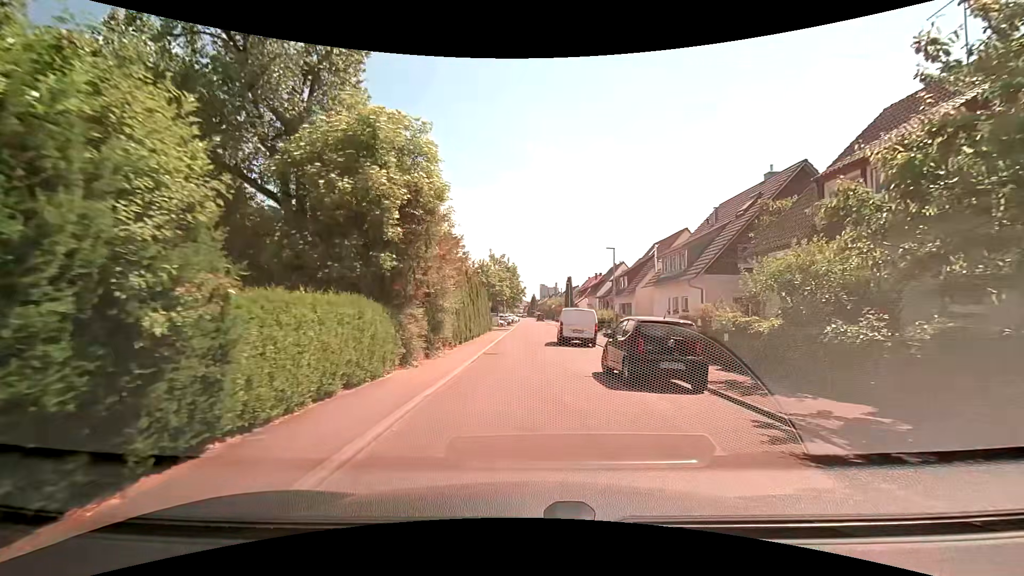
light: Day
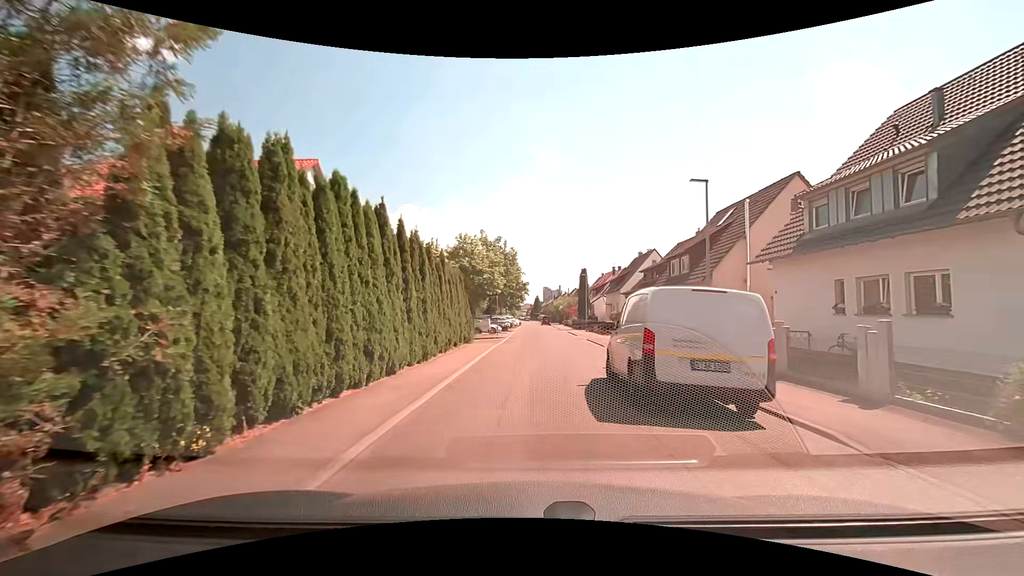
(-0.1, +17.2) m; -1°
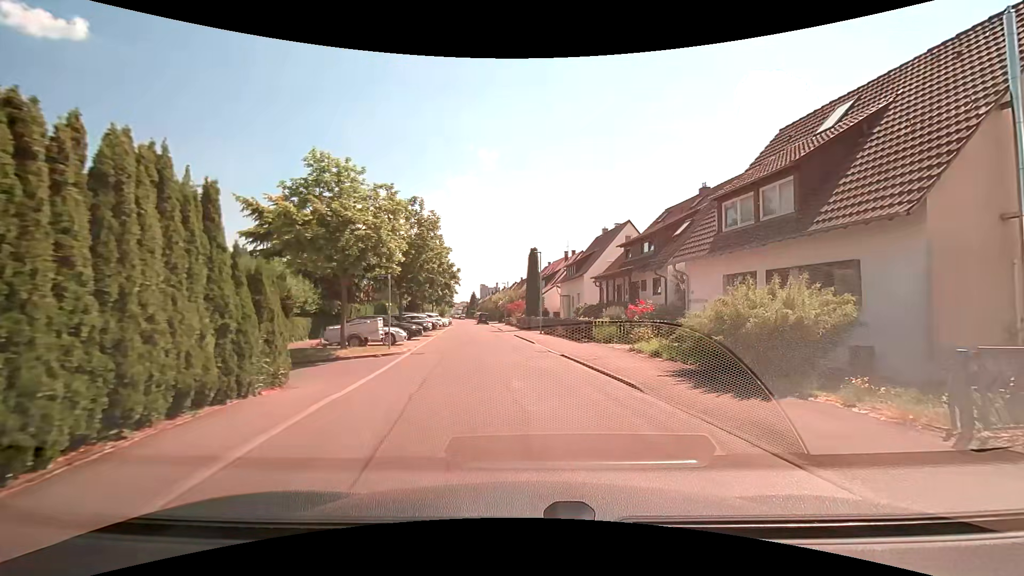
(+0.4, +17.0) m; +7°
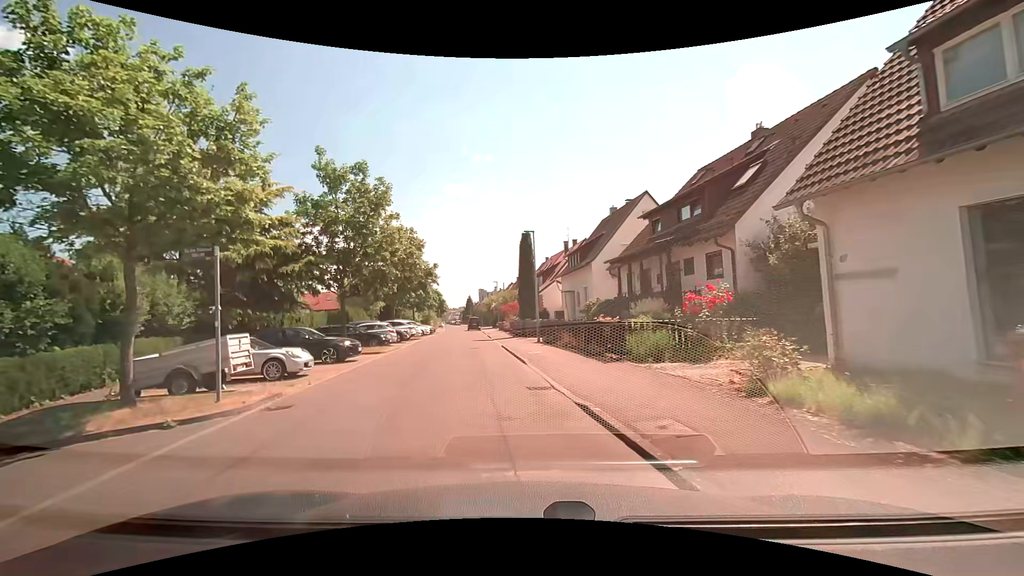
(+0.5, +9.9) m; 0°
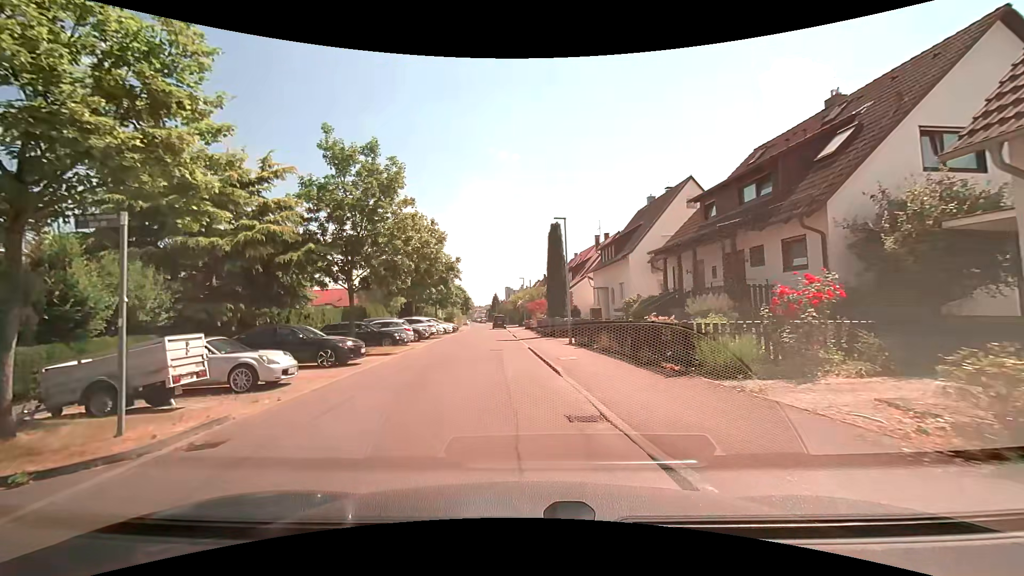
(-0.1, +3.1) m; -2°
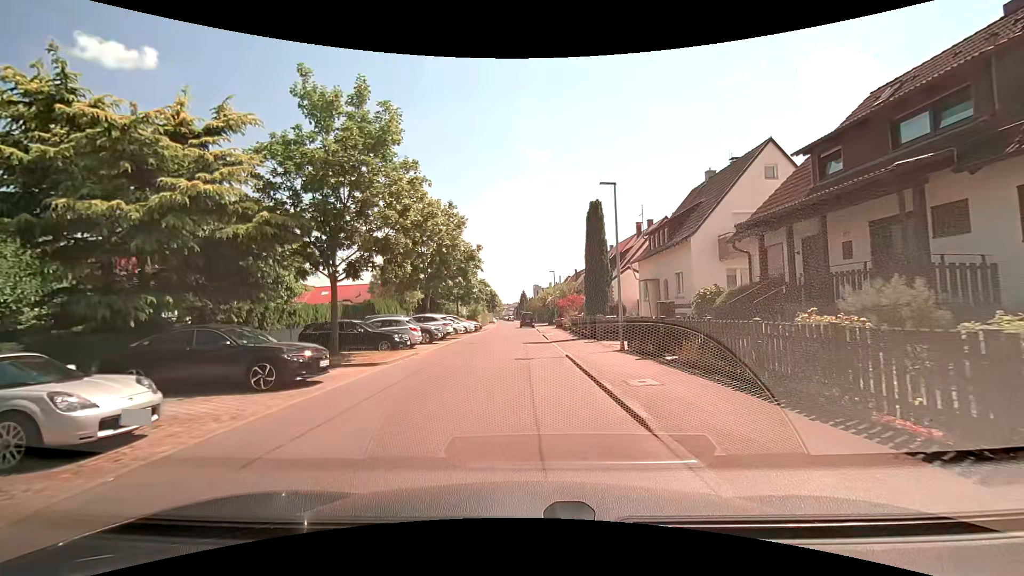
(-0.2, +5.8) m; -3°
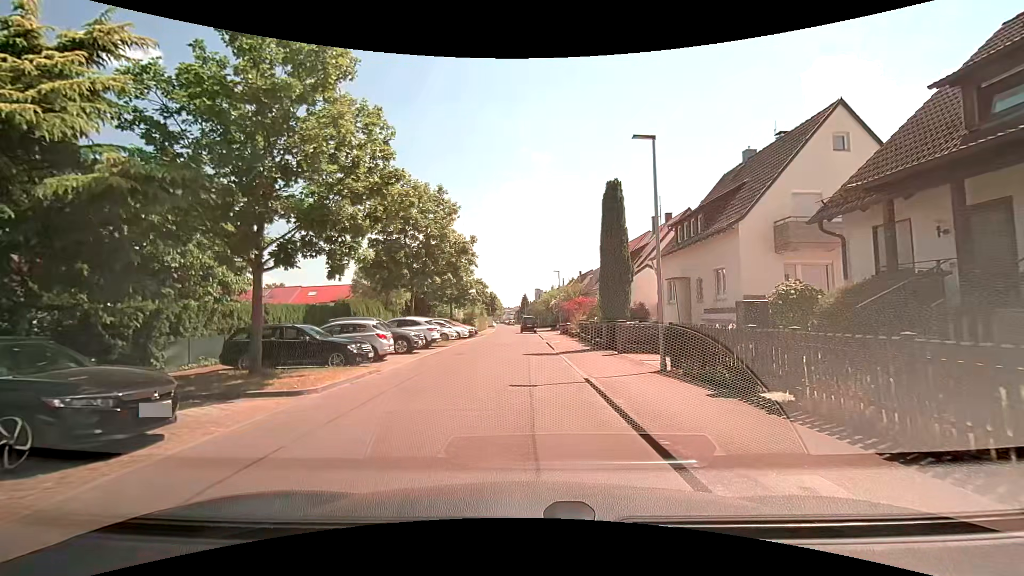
(0.0, +5.1) m; +1°
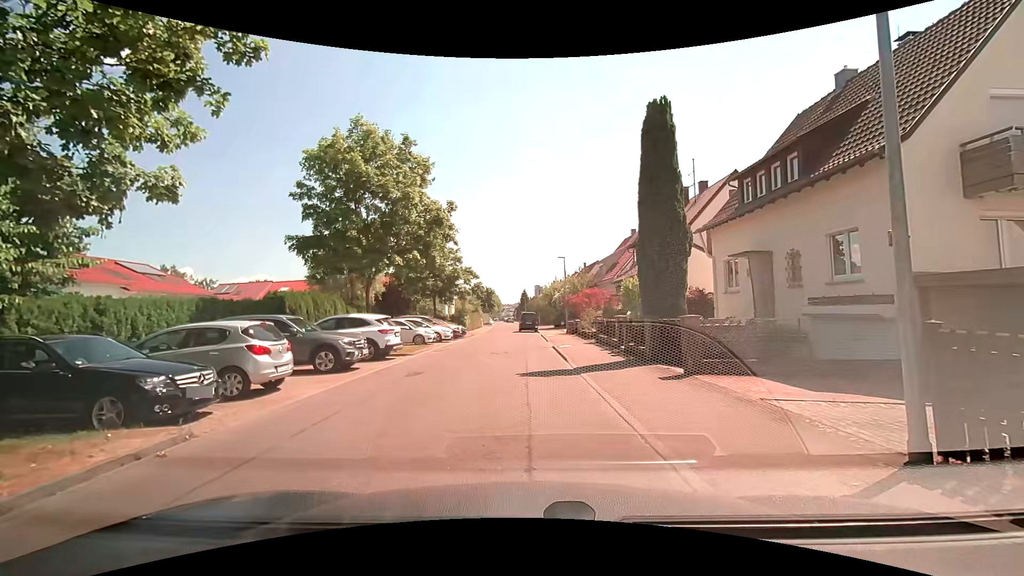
(-0.1, +7.9) m; -2°
